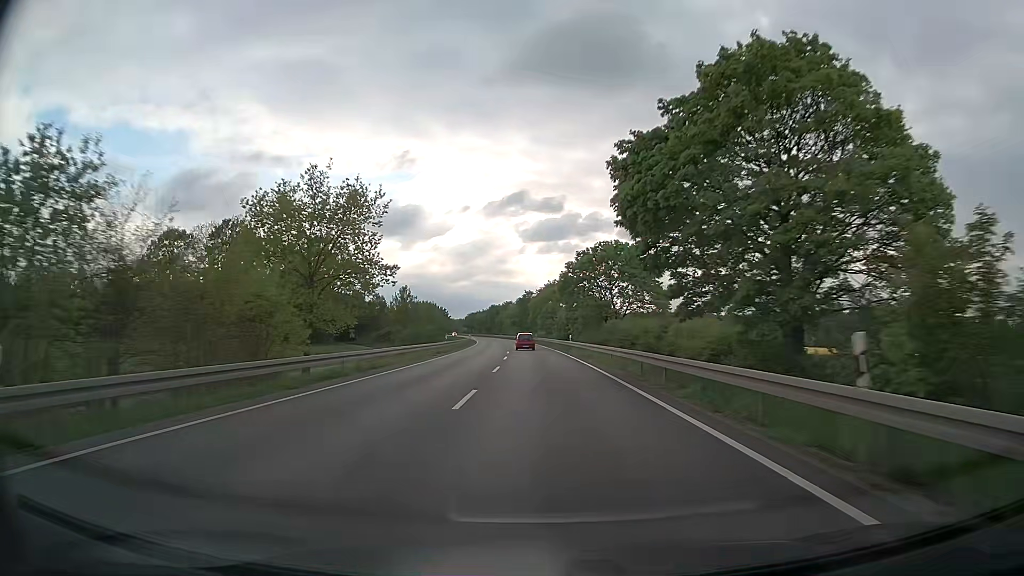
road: trunk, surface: asphalt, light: Day
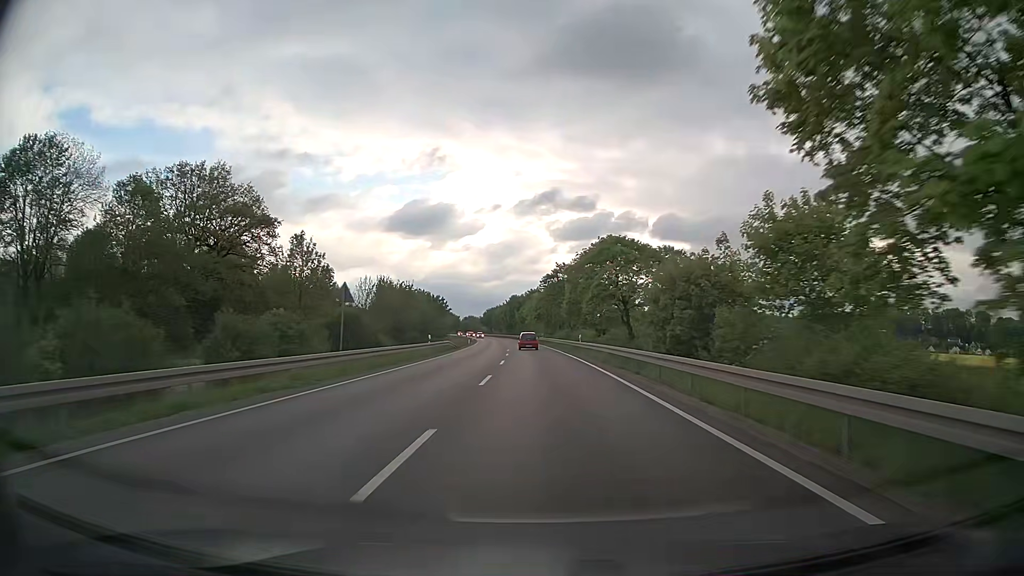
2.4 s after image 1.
(-1.3, +55.1) m; -3°
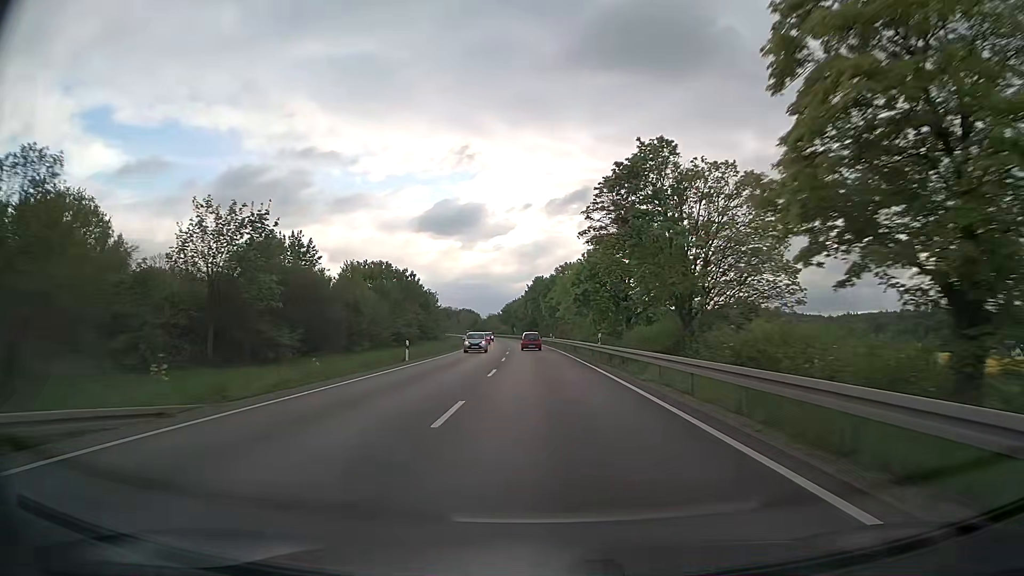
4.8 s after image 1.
(-1.2, +56.1) m; -3°
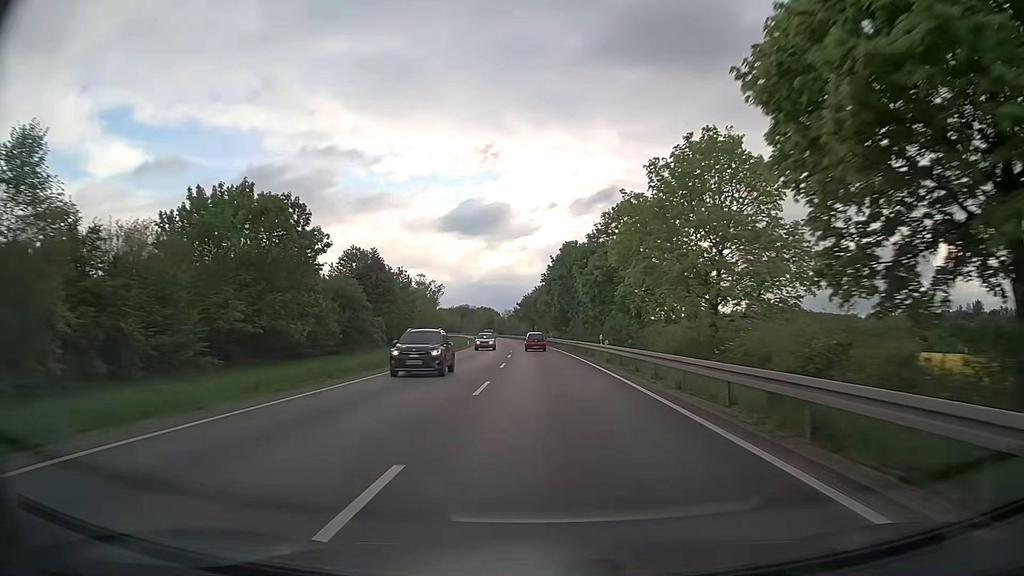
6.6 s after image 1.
(-0.7, +42.7) m; -2°
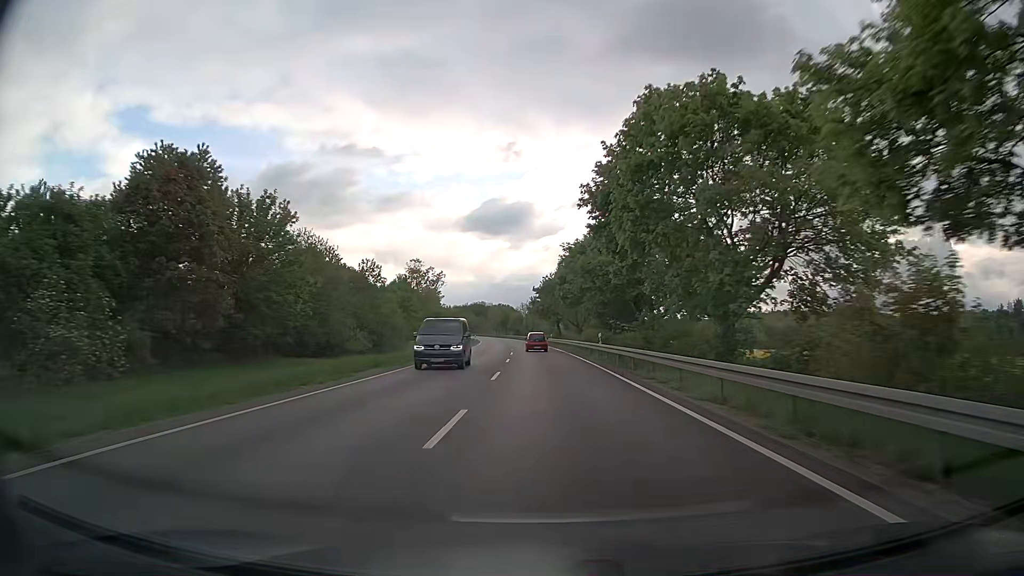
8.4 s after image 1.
(-0.7, +43.1) m; -2°
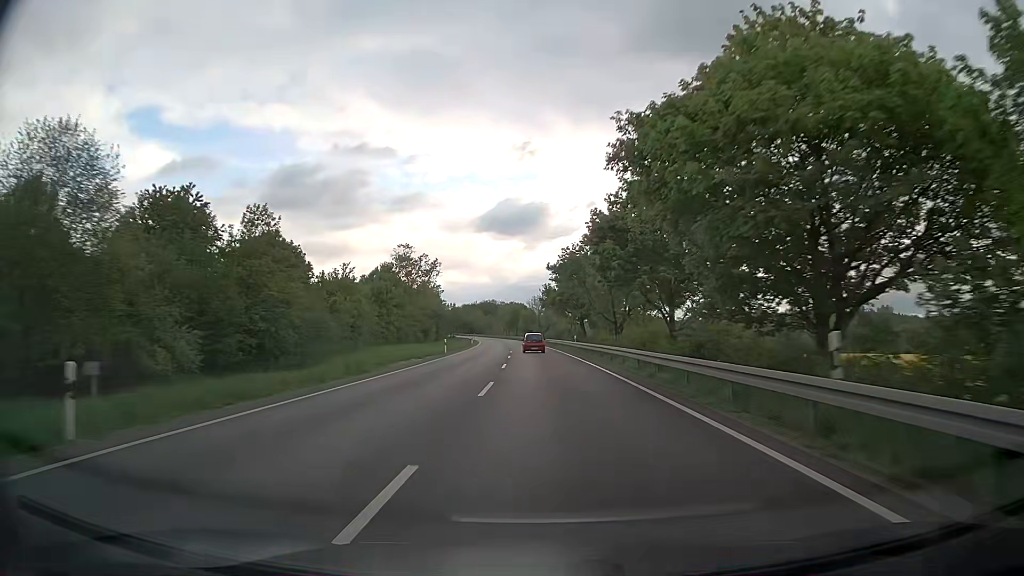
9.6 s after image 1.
(-0.3, +29.0) m; -1°
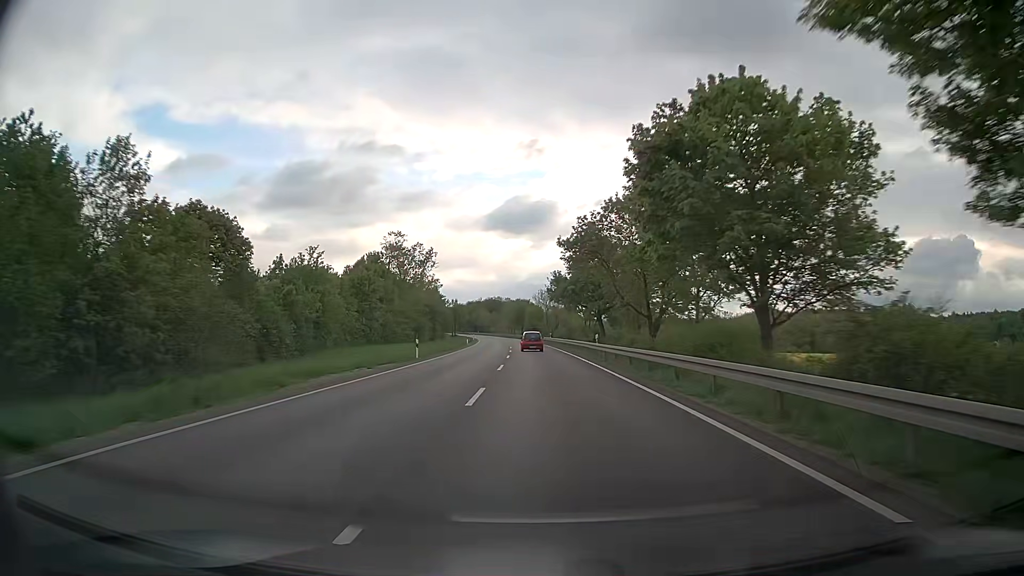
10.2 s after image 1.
(-0.1, +14.5) m; -1°
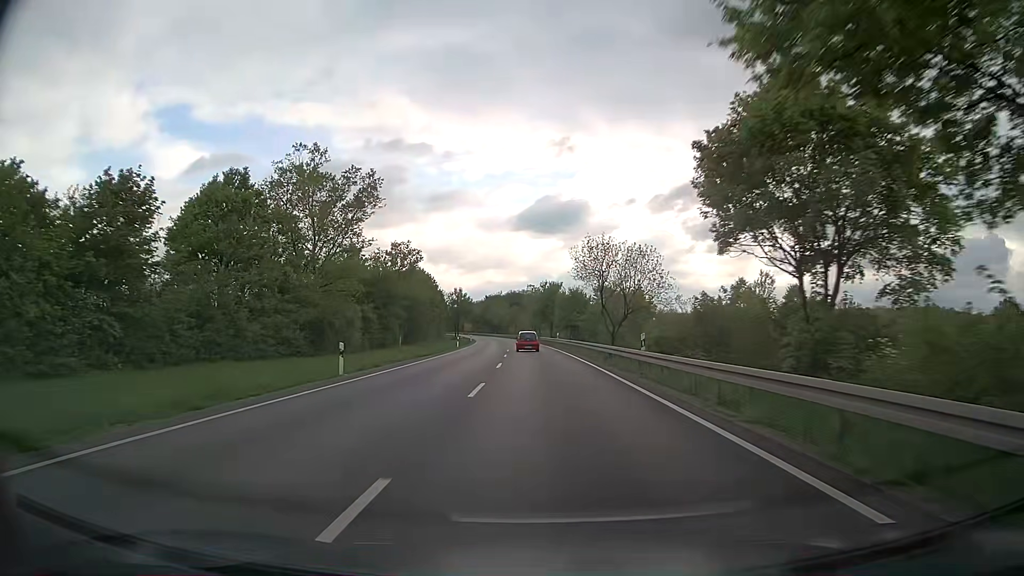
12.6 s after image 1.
(-1.2, +58.5) m; -3°
(0, +10) (0, +20) (0, +30) (-1, +40) (-1, +50) (-1, +60) (-2, +70) (-3, +80) (-3, +90) (-4, +100) m
